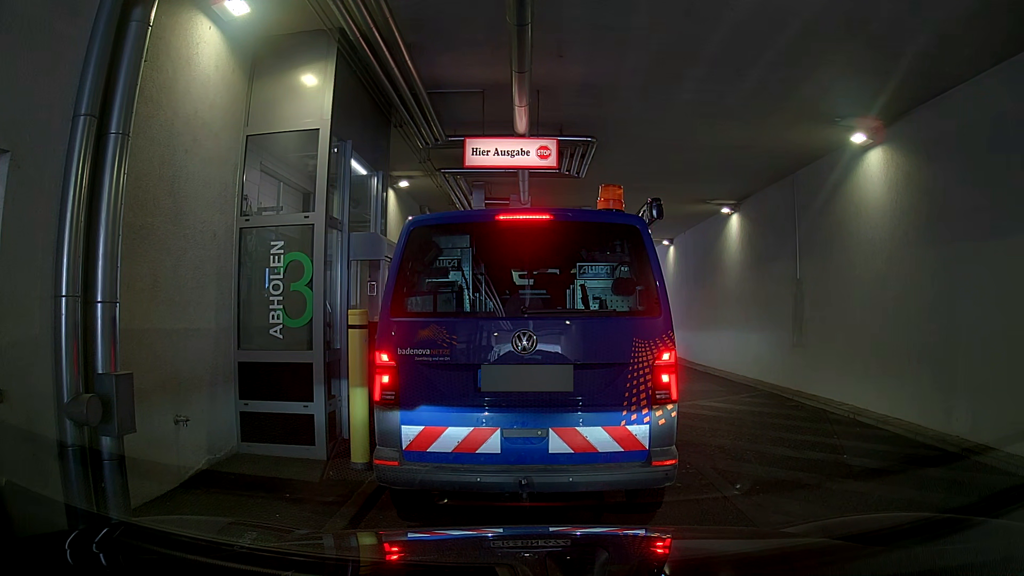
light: Day
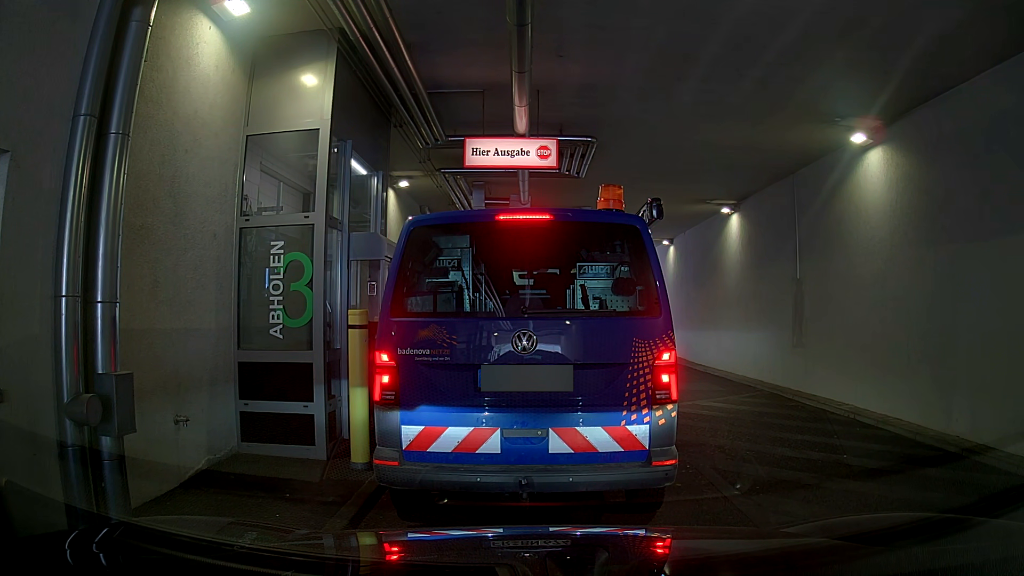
(0.0, 0.0) m; 0°
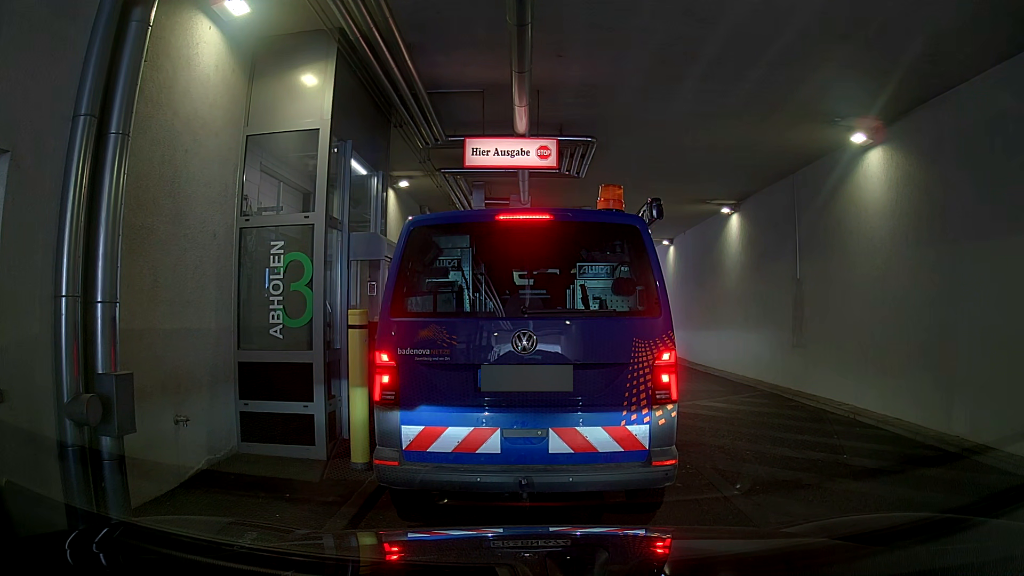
(0.0, 0.0) m; 0°
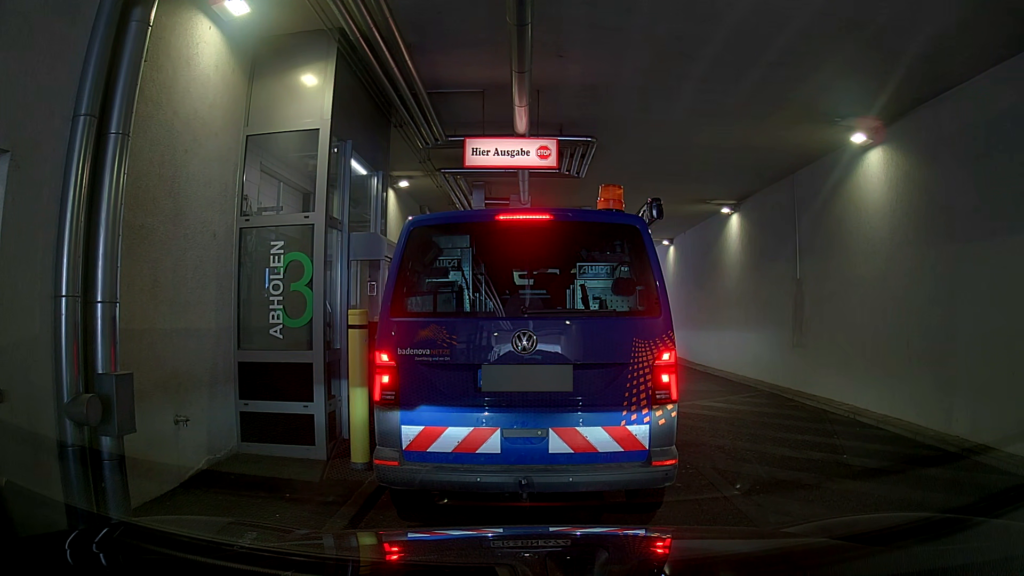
(0.0, 0.0) m; 0°
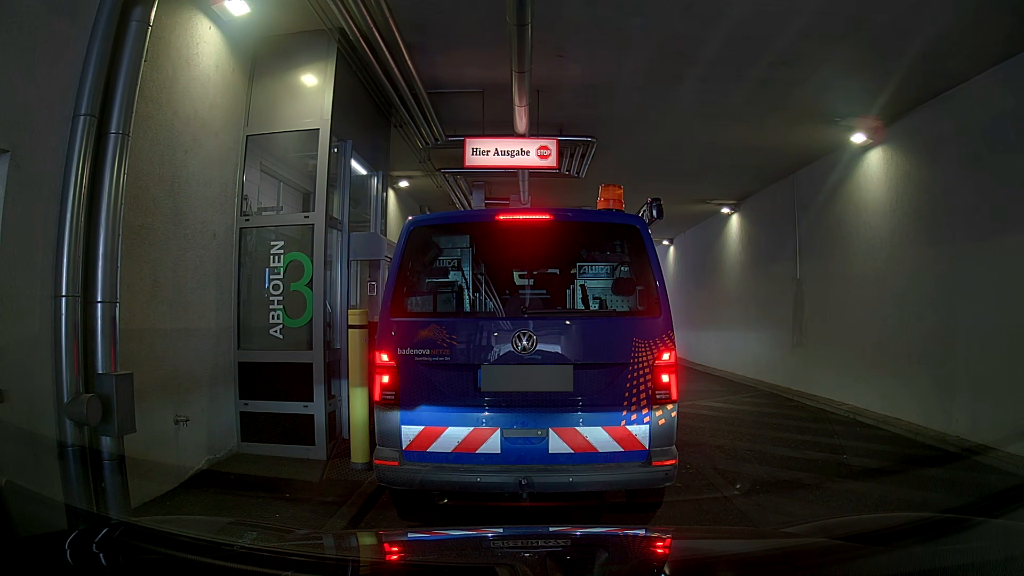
(0.0, 0.0) m; 0°
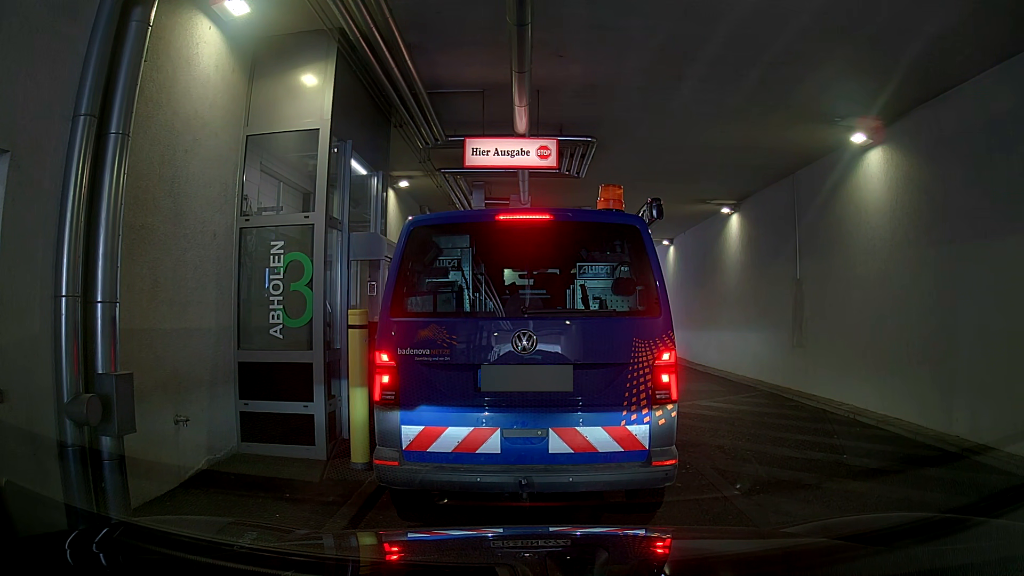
(0.0, 0.0) m; 0°
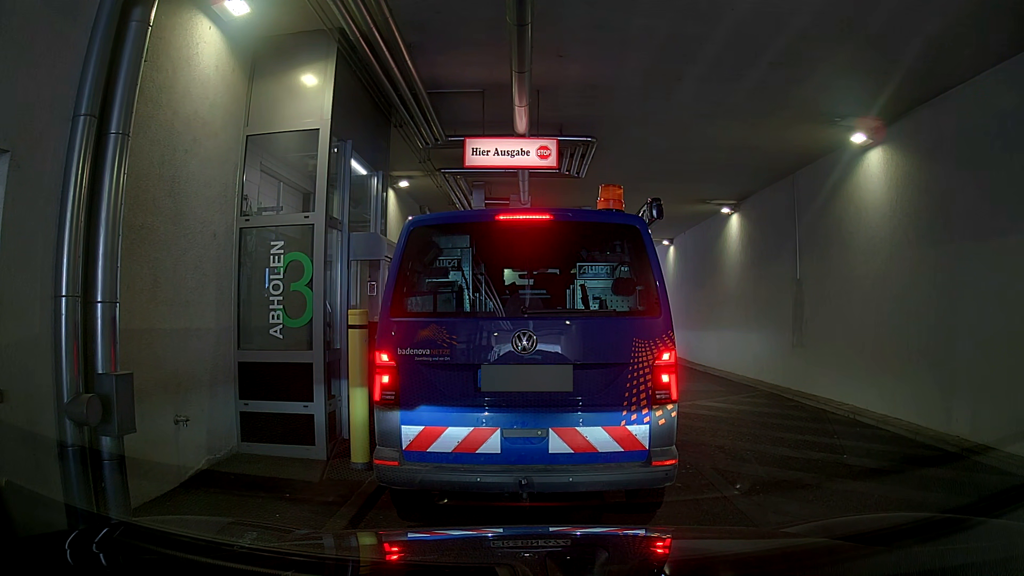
(0.0, 0.0) m; 0°
